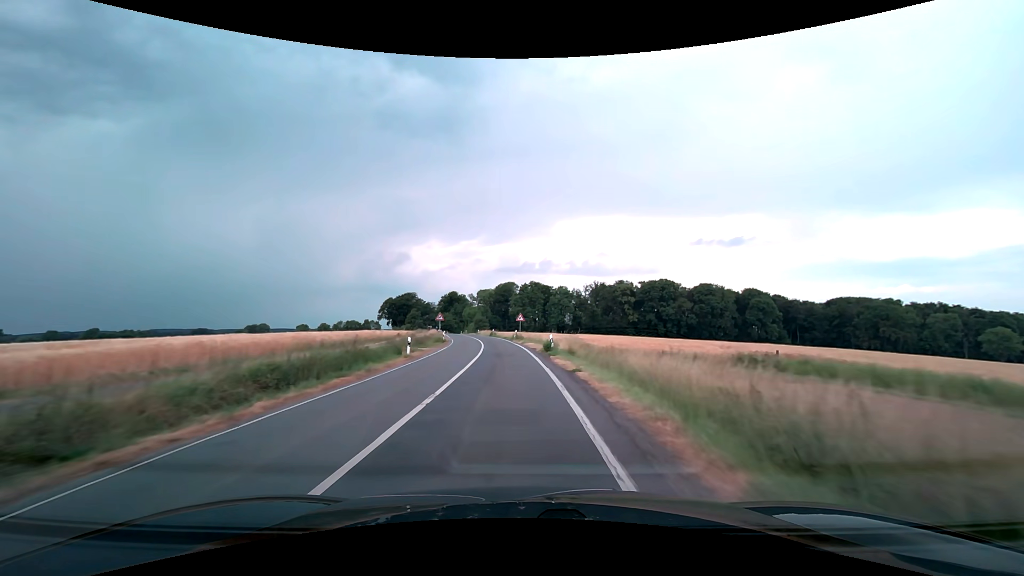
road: secondary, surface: asphalt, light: Day
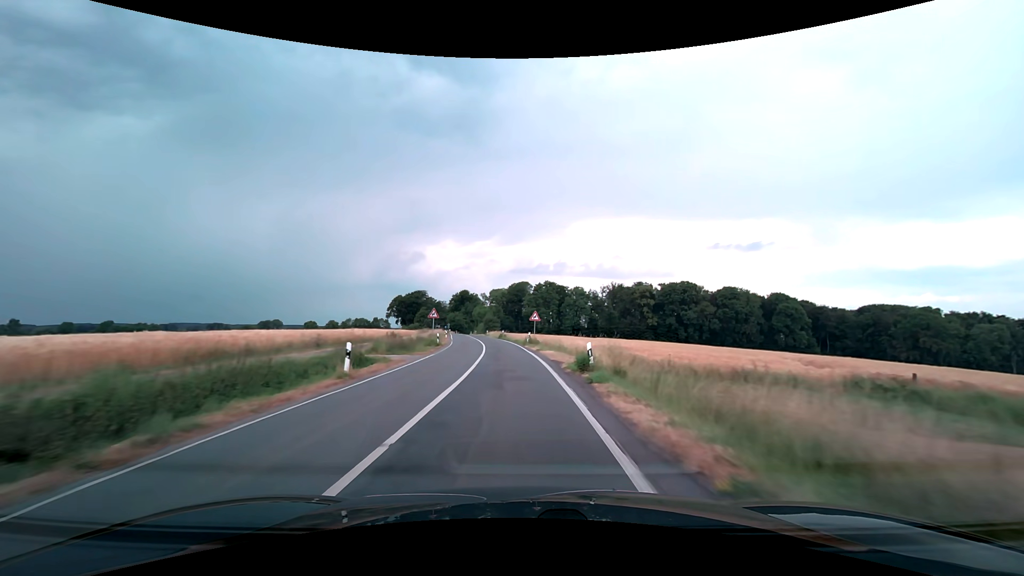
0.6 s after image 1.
(-0.1, +10.5) m; -1°
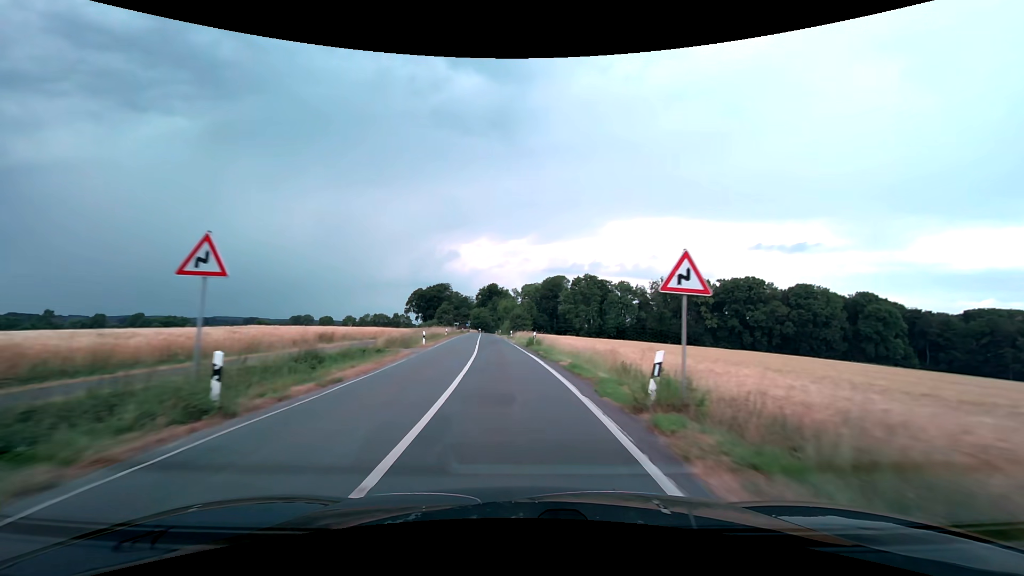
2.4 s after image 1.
(-1.1, +31.7) m; -4°
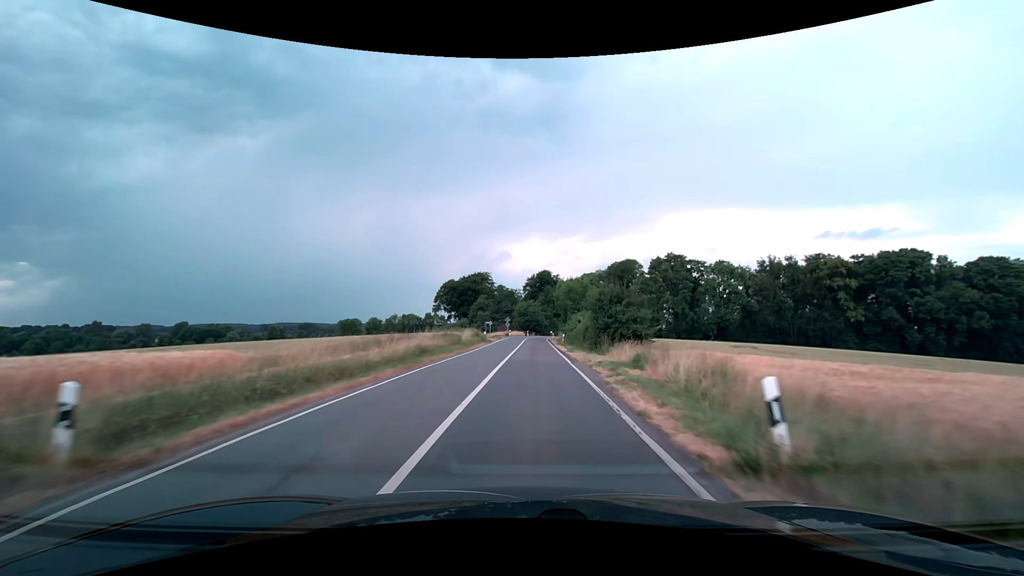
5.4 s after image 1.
(-3.2, +52.7) m; -6°
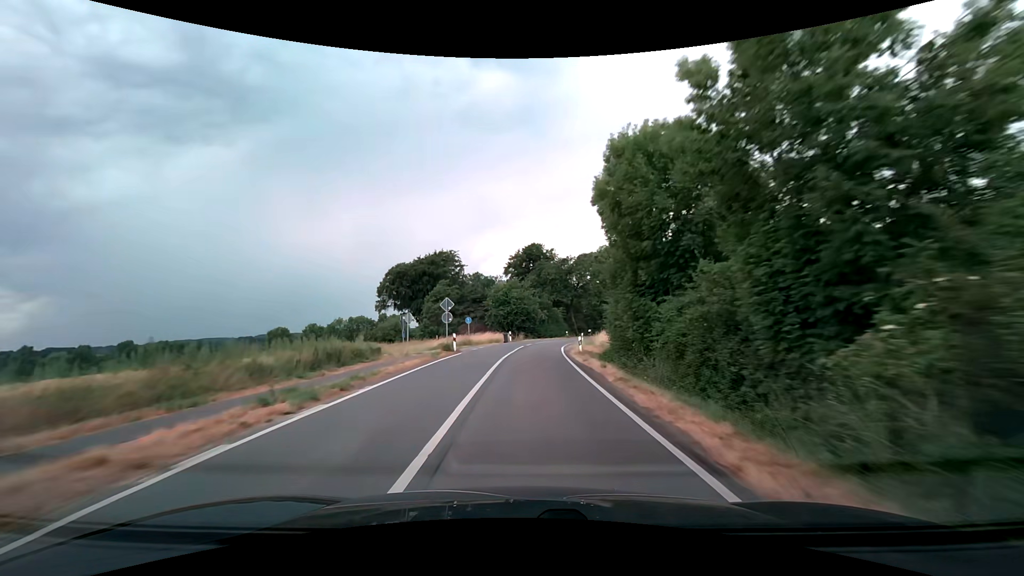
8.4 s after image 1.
(+0.9, +53.2) m; +1°
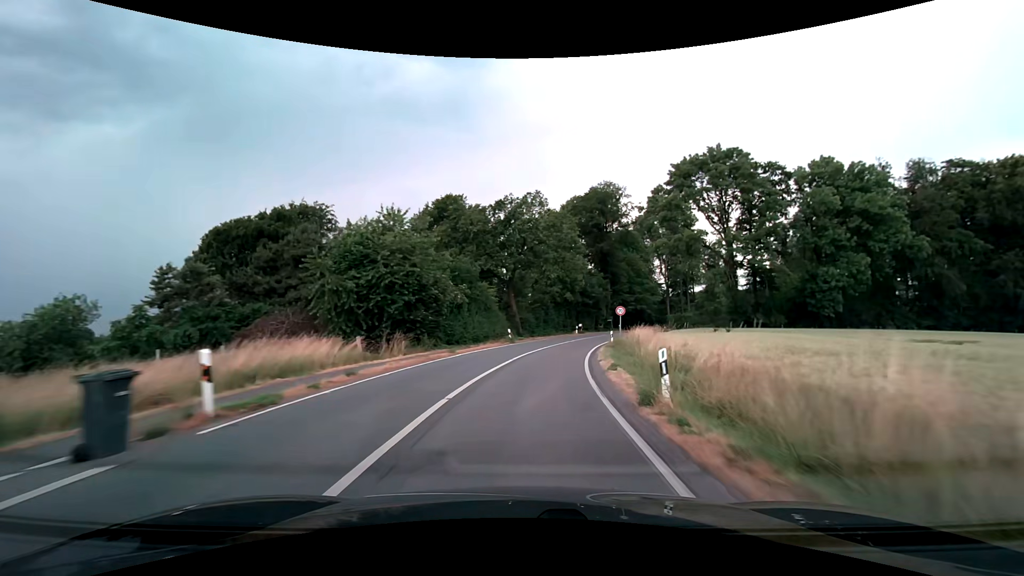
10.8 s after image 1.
(+1.5, +42.4) m; +8°
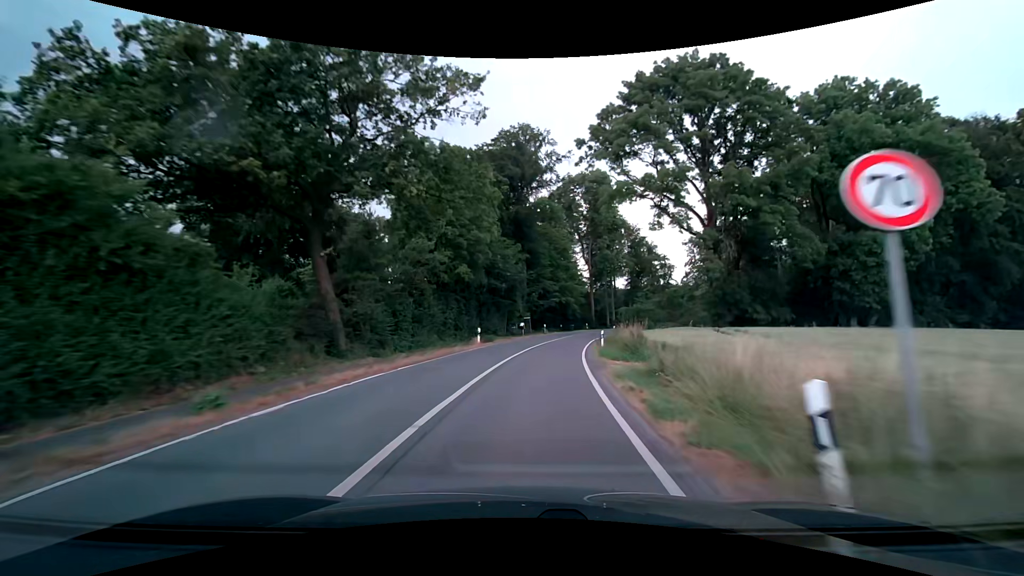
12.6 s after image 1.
(+3.3, +31.8) m; +11°
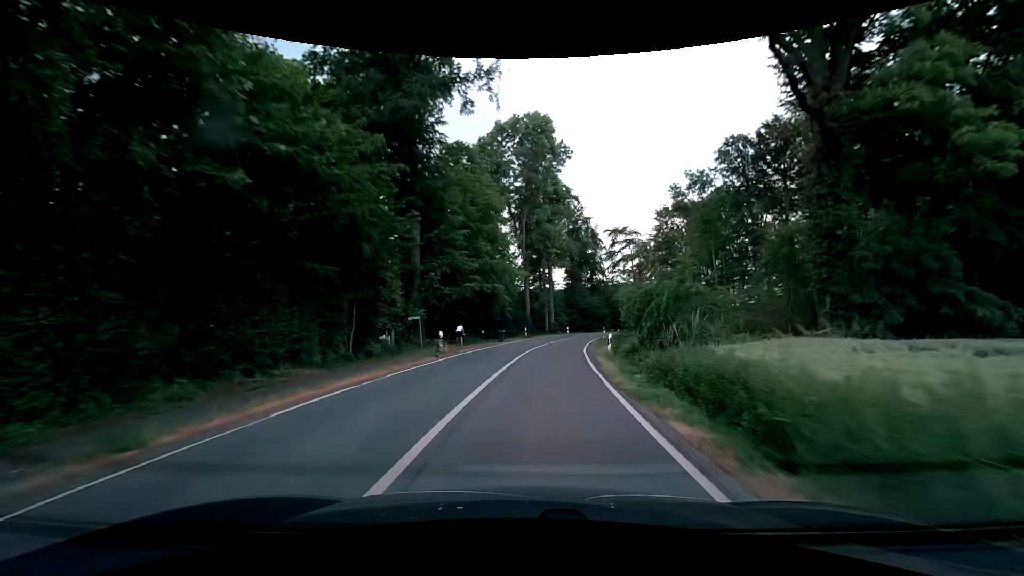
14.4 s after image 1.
(+2.4, +31.9) m; +9°
(0, +10) (+1, +20) (+2, +30) (+3, +40) (+5, +50) (+8, +59) (+10, +69) (+13, +79) (+17, +88) (+21, +97) m
